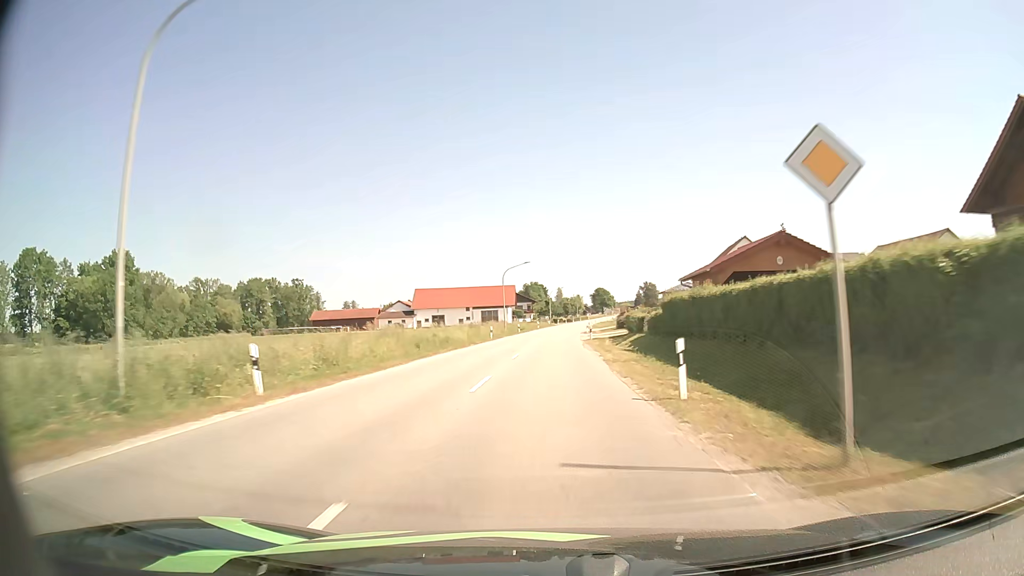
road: secondary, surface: asphalt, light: Day
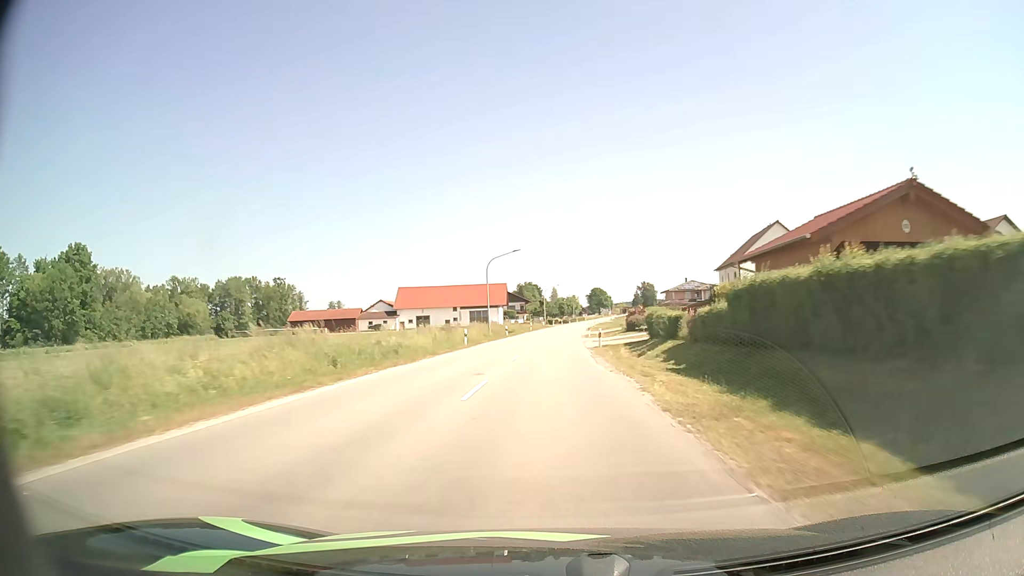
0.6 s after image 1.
(0.0, +13.1) m; 0°
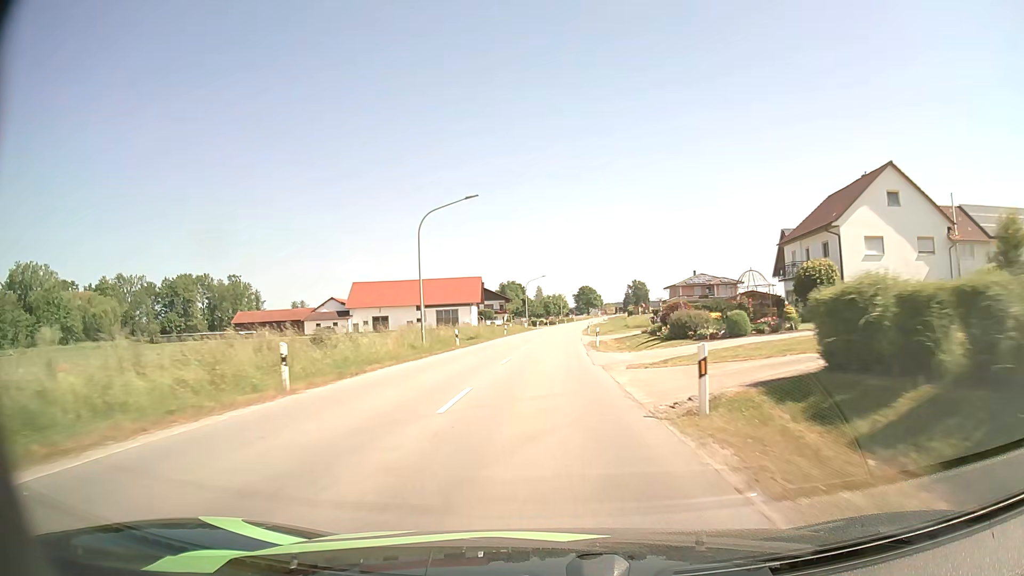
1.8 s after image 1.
(+0.3, +25.7) m; +1°
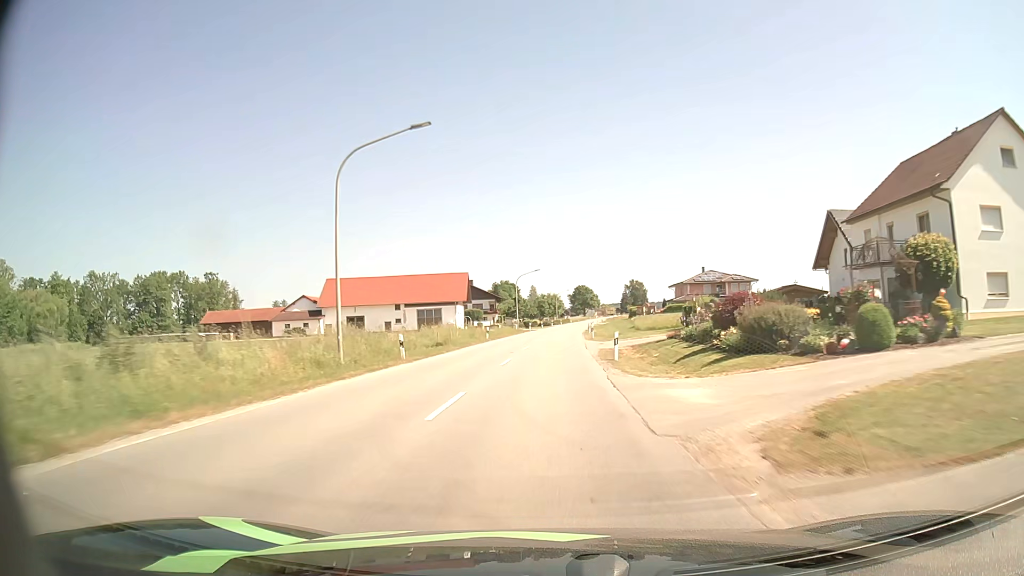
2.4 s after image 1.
(+0.1, +12.8) m; 0°
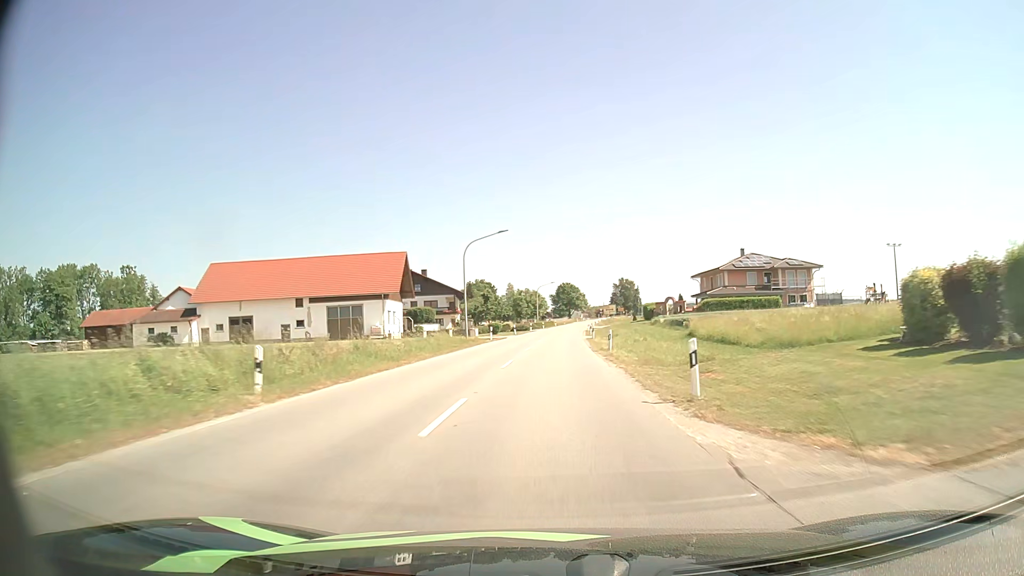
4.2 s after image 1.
(+0.4, +37.2) m; +2°
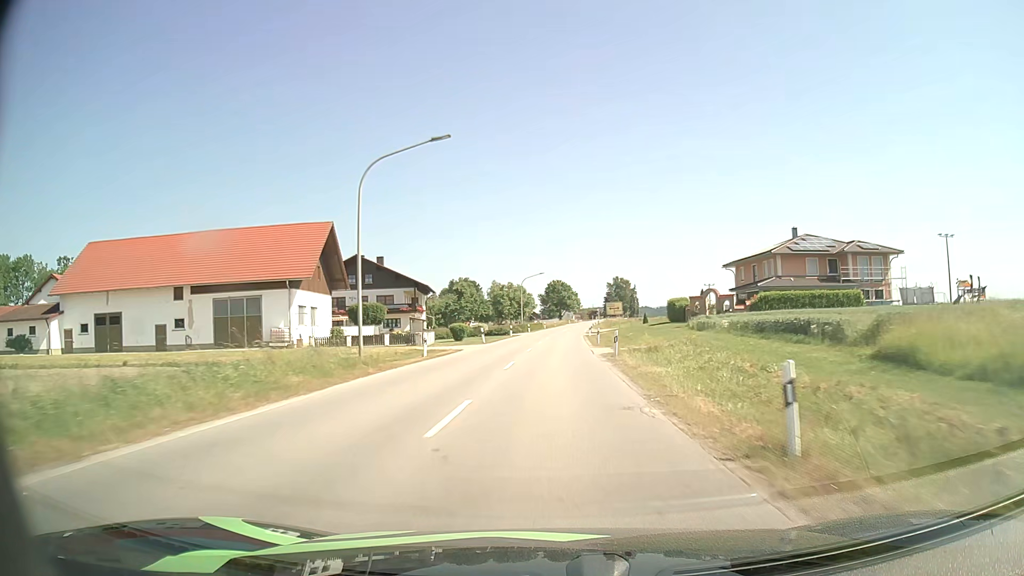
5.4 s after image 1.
(+0.2, +23.8) m; +1°
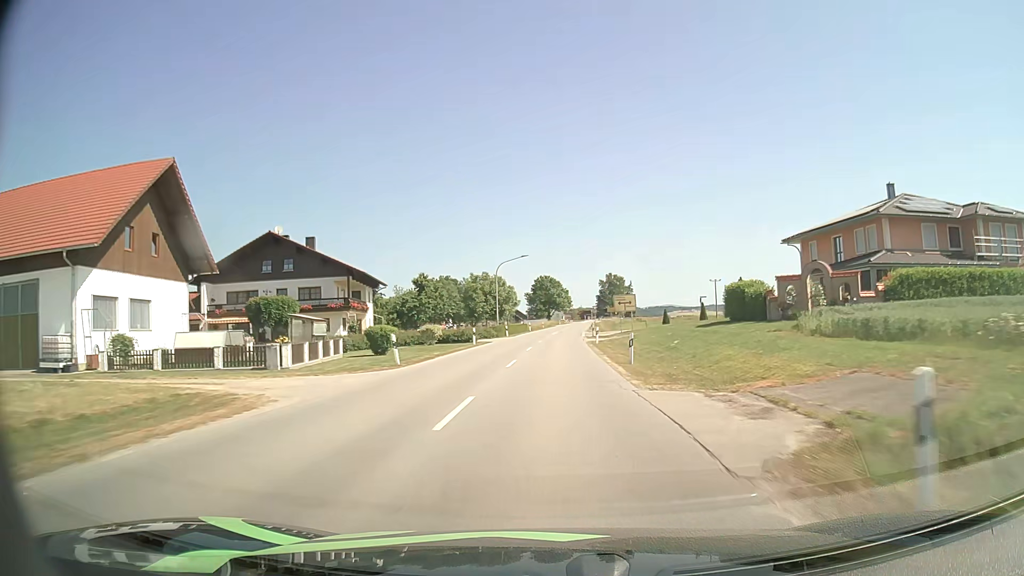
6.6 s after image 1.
(+0.2, +23.5) m; +1°
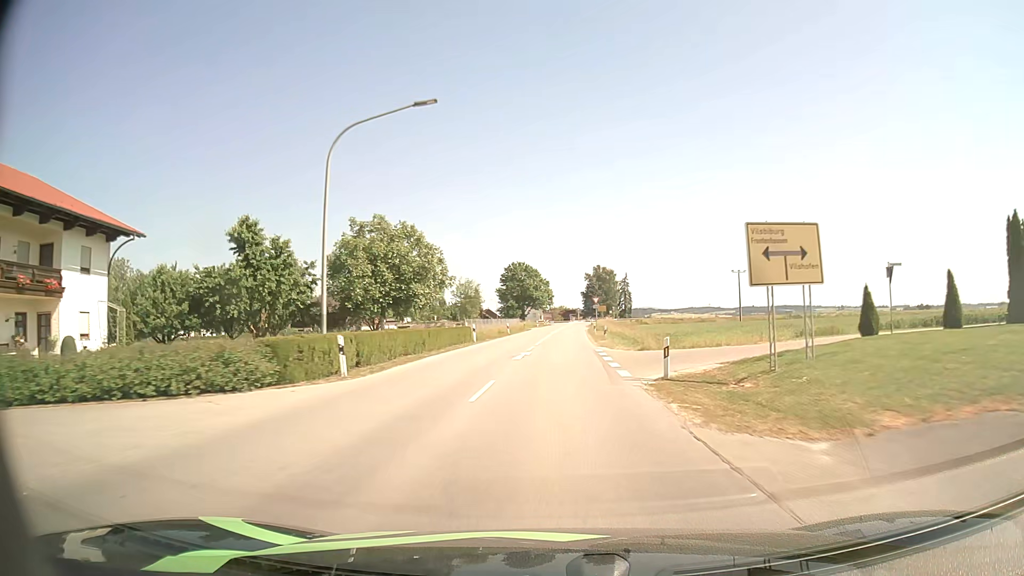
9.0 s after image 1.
(+0.7, +45.1) m; +2°
(0, +10) (0, +20) (0, +30) (+1, +40) (+1, +50) (+1, +60) (+2, +70) (+2, +80) (+3, +90) (+4, +100) m
